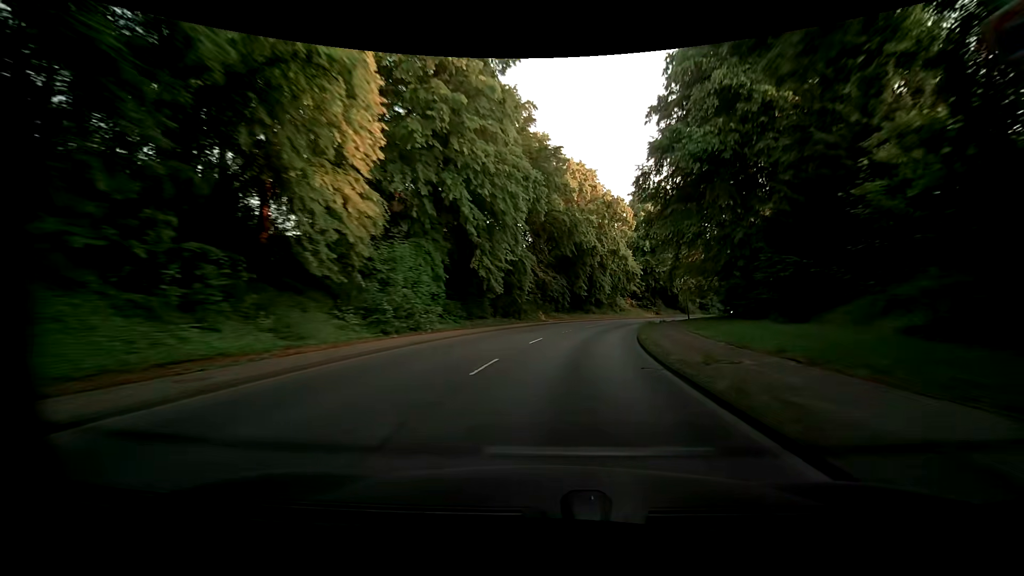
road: primary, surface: asphalt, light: Day
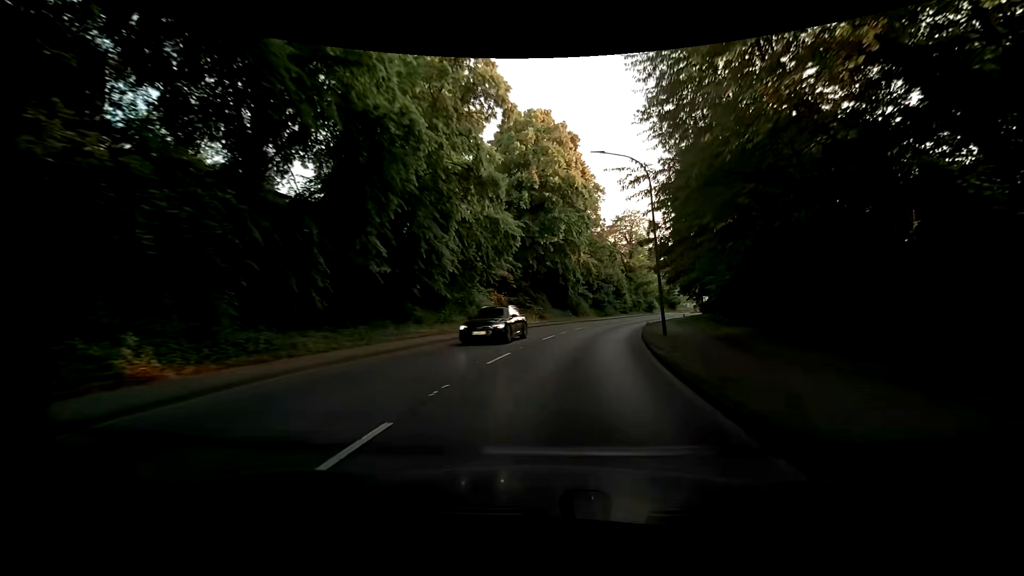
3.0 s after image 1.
(+4.7, +37.2) m; +15°
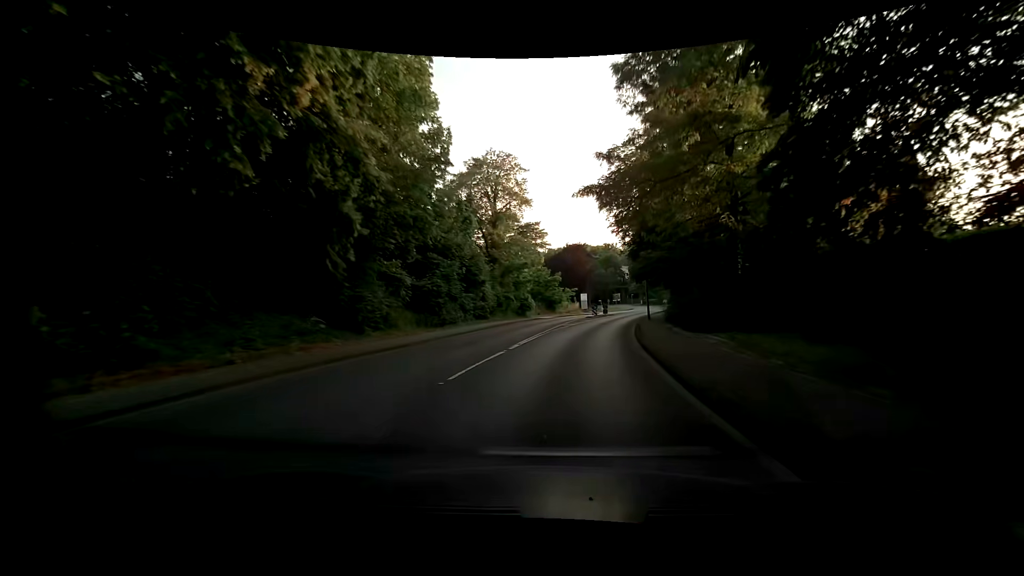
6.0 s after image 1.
(+5.3, +36.3) m; +16°
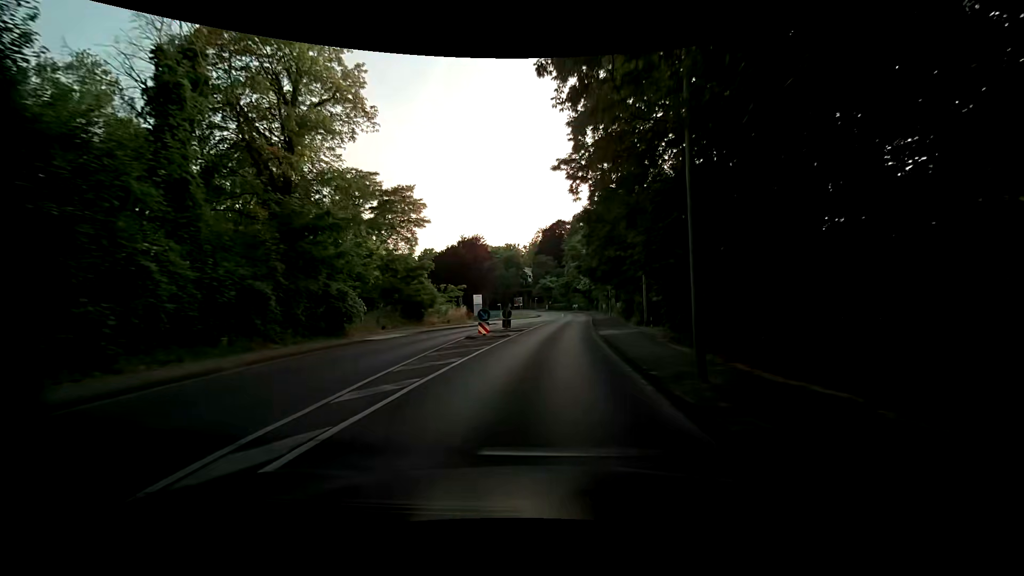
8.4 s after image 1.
(+3.1, +27.8) m; +11°
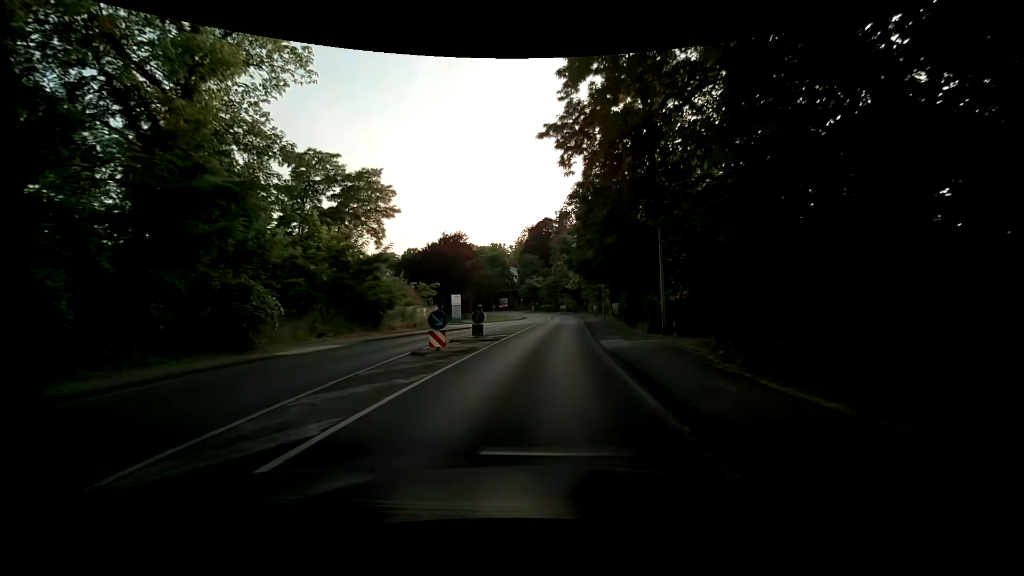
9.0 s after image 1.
(+0.1, +7.1) m; +1°
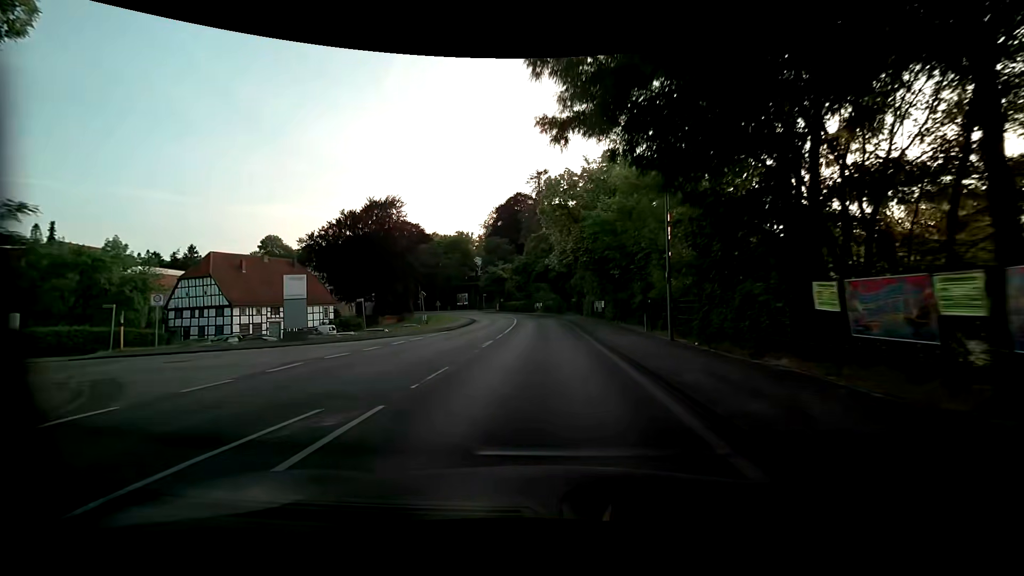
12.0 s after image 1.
(+2.0, +37.2) m; +5°
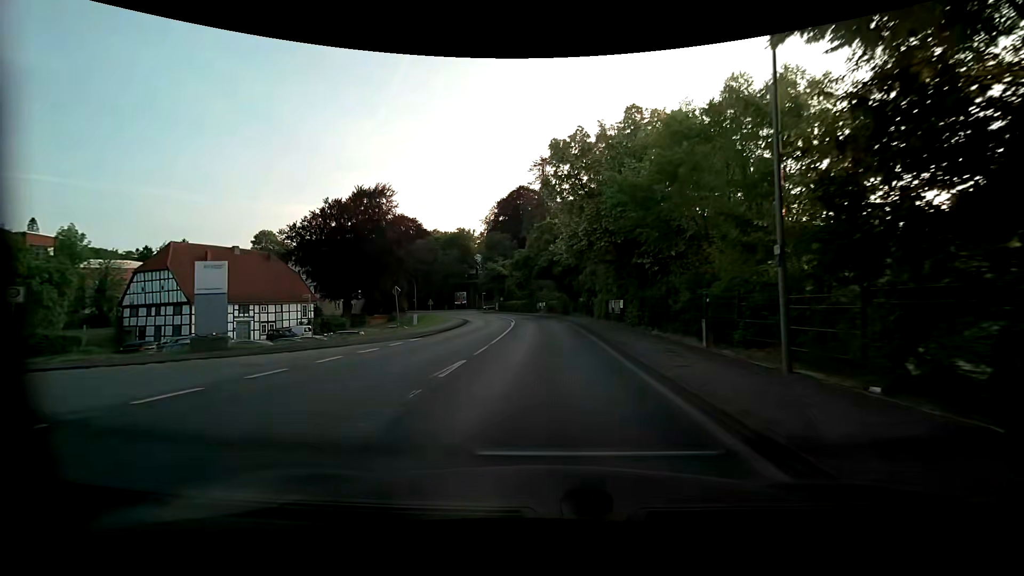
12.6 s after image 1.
(-0.1, +7.7) m; -1°
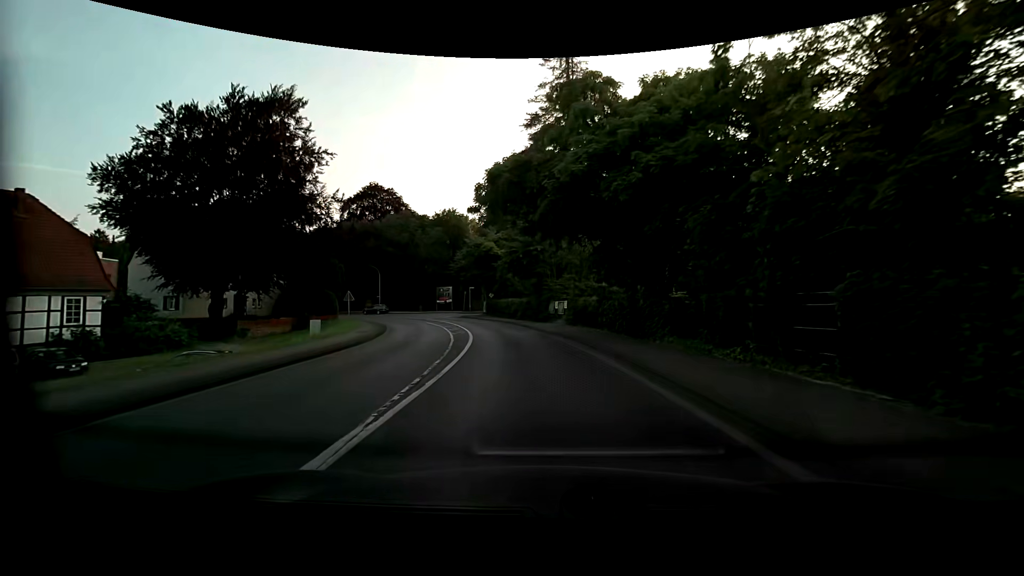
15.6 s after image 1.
(-0.3, +34.7) m; -1°
(0, +10) (-1, +20) (-3, +30) (-5, +40) (-8, +49) (-13, +58) (-18, +67) (-24, +75) (-30, +82) (-38, +88) m
